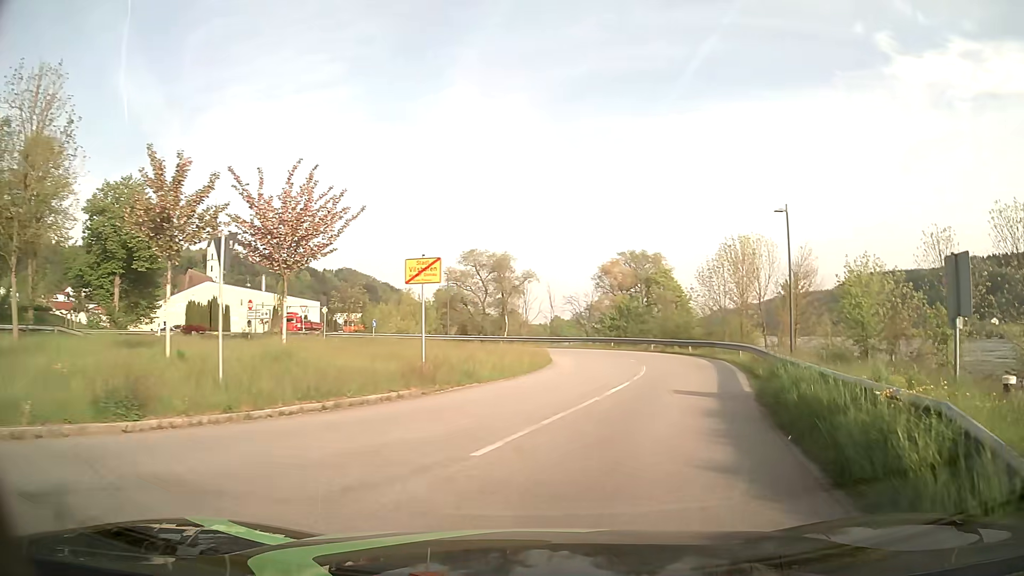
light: Day
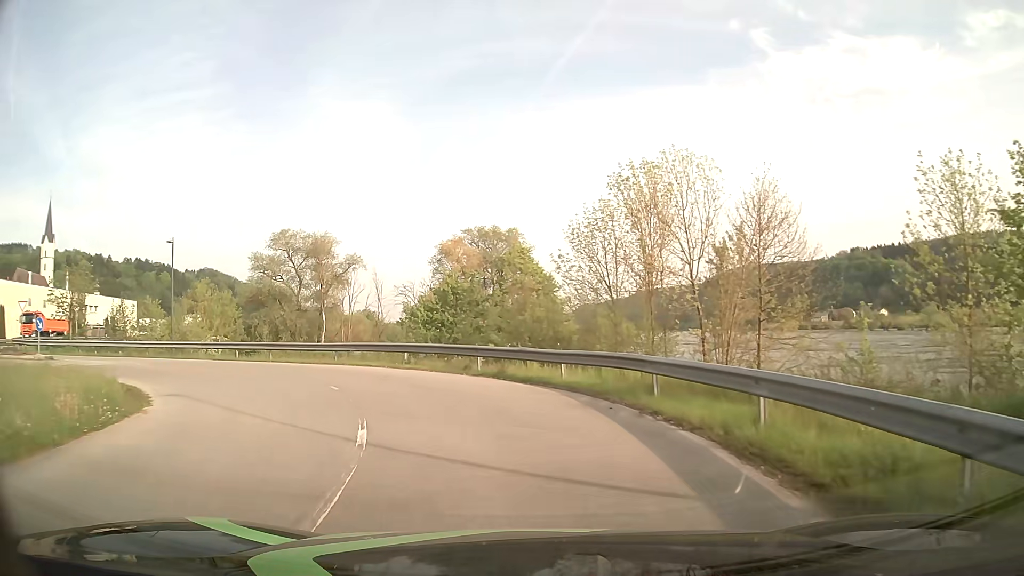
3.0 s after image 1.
(+4.6, +21.4) m; +12°
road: unclassified
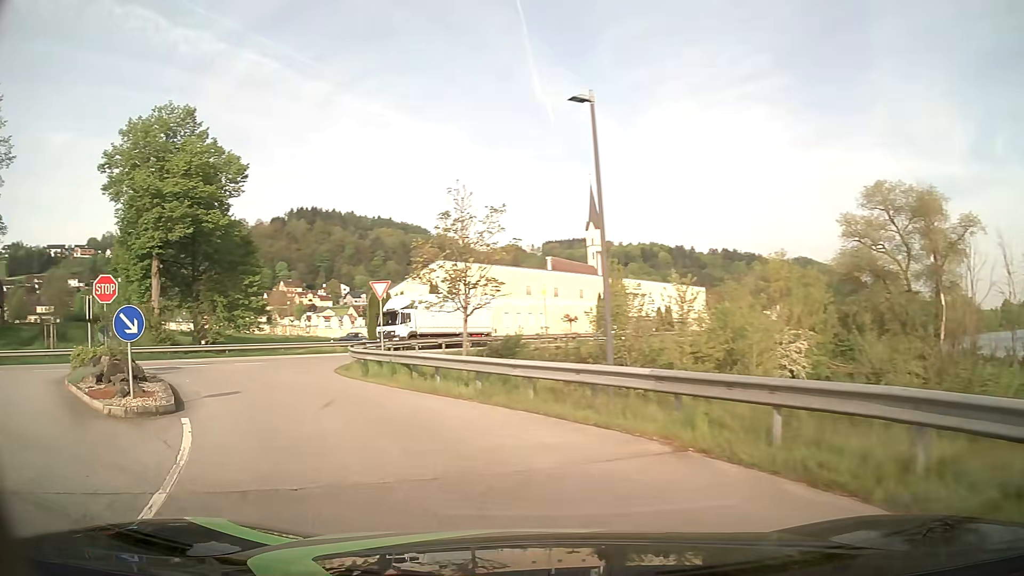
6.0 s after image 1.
(-7.5, +21.4) m; -51°
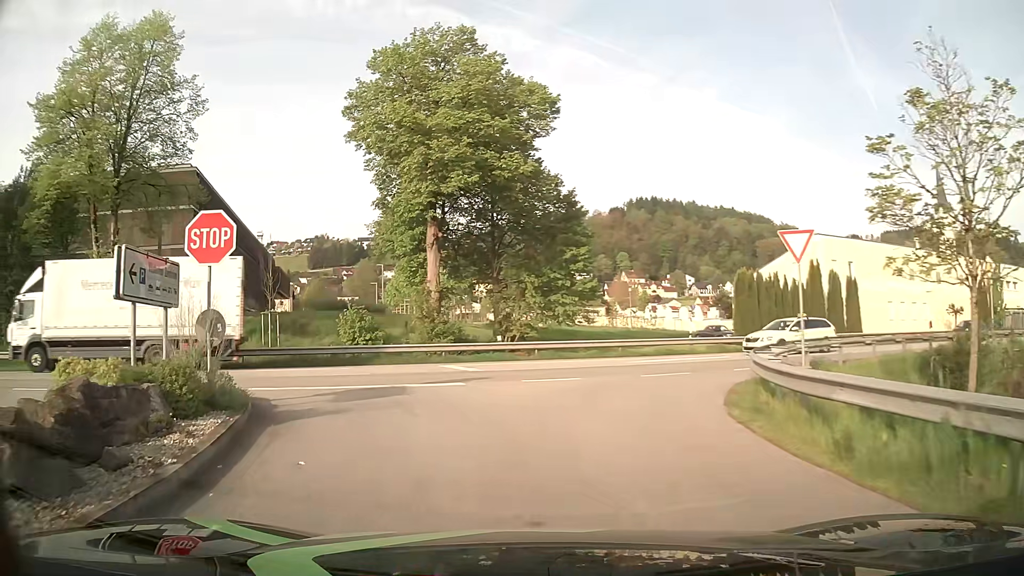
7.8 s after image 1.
(-3.5, +11.9) m; -30°
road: service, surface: asphalt
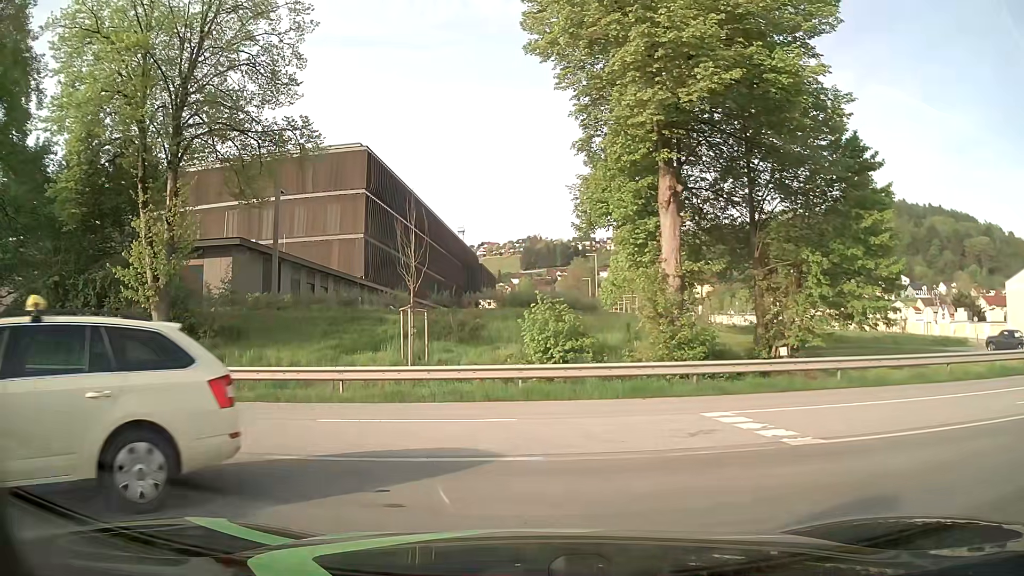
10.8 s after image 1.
(-1.6, +10.6) m; -19°
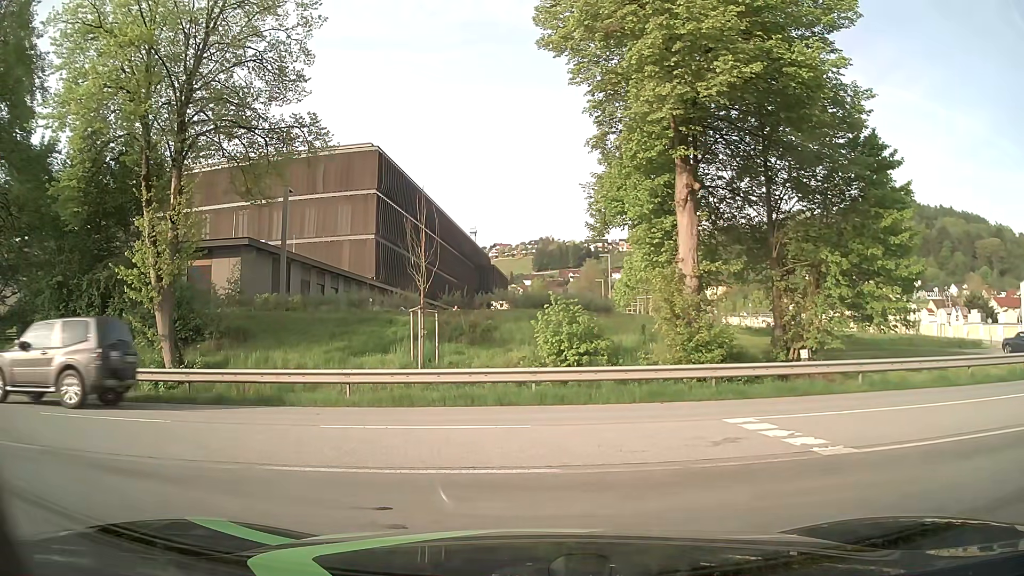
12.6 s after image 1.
(0.0, +0.5) m; 0°
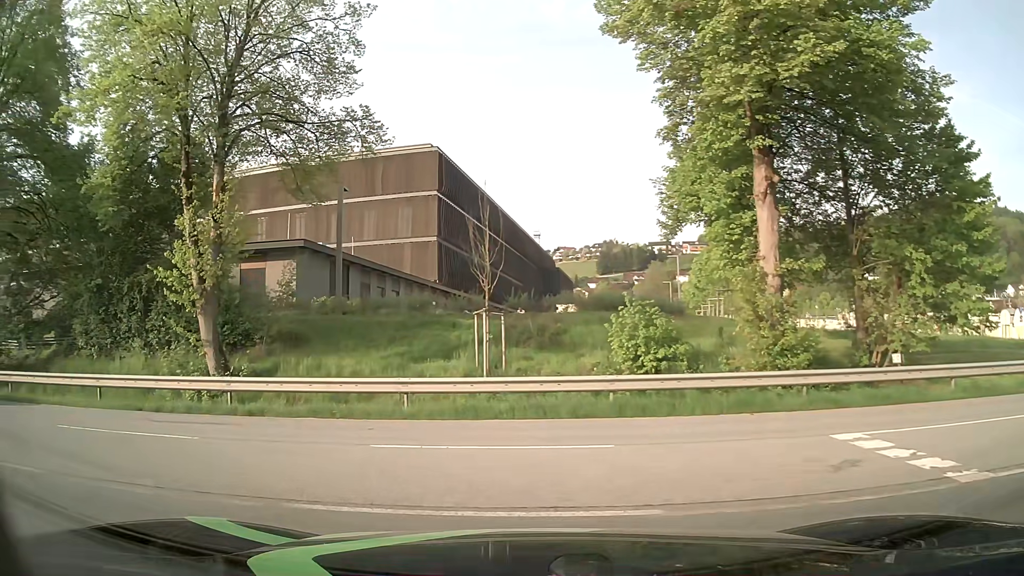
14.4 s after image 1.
(-0.1, +1.6) m; -6°
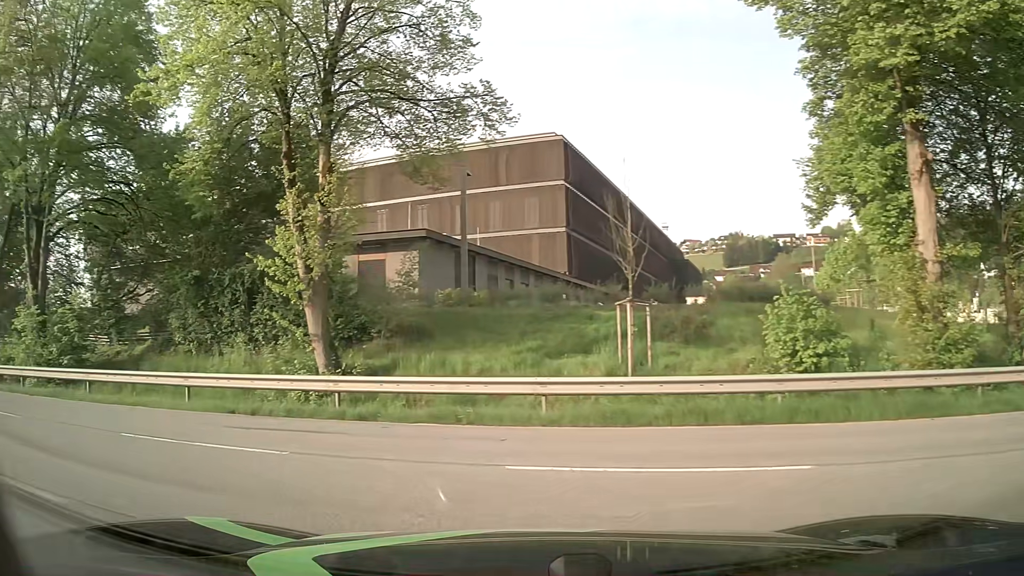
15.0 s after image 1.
(-0.2, +2.0) m; -13°
